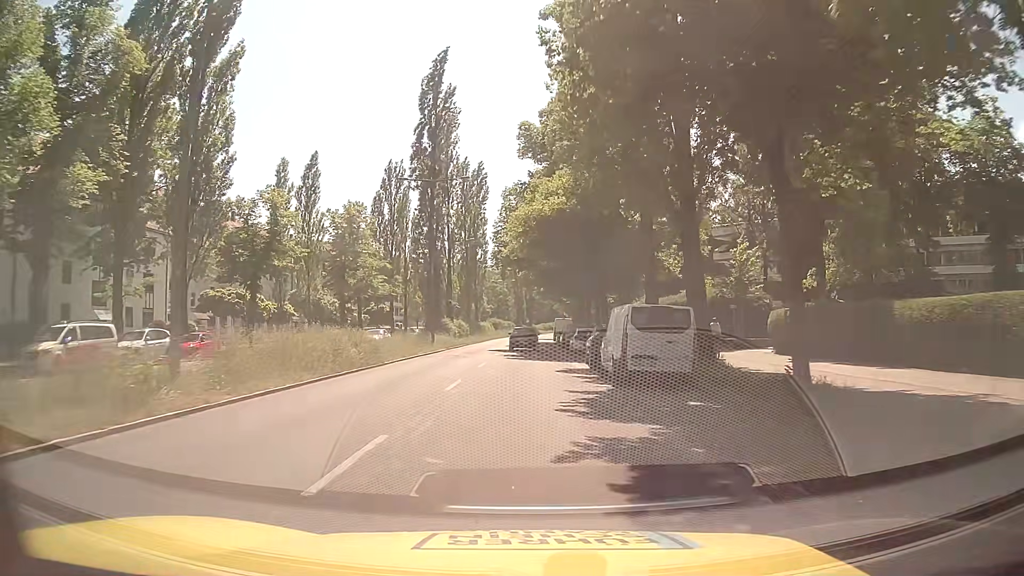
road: secondary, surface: asphalt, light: Day
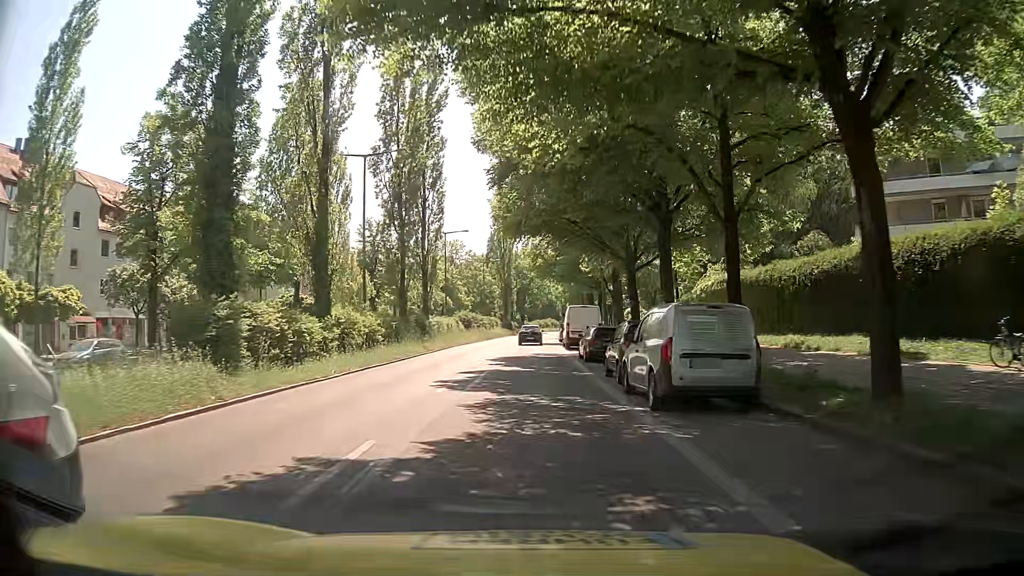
(0.0, +36.5) m; 0°
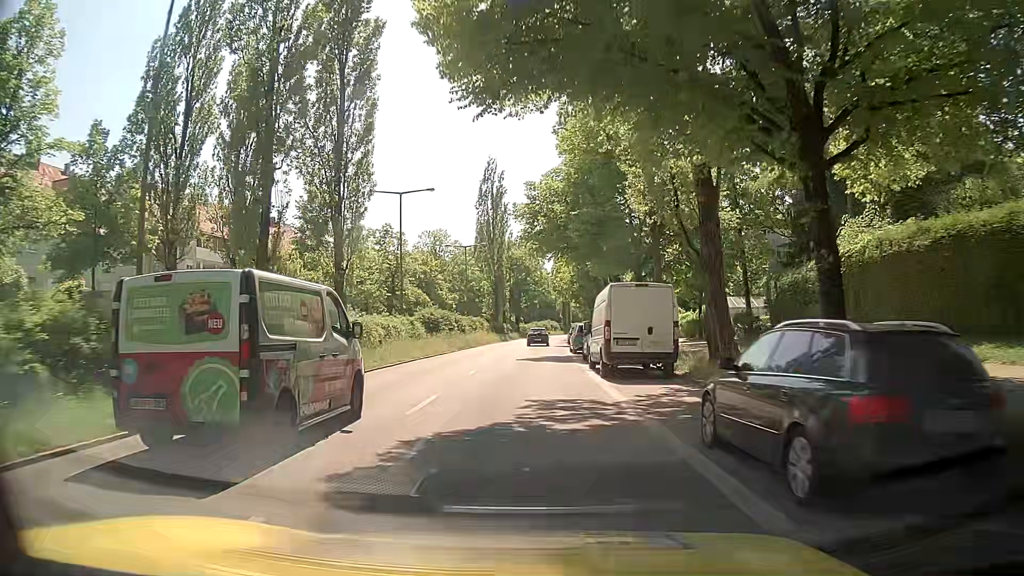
(+0.3, +21.4) m; +1°
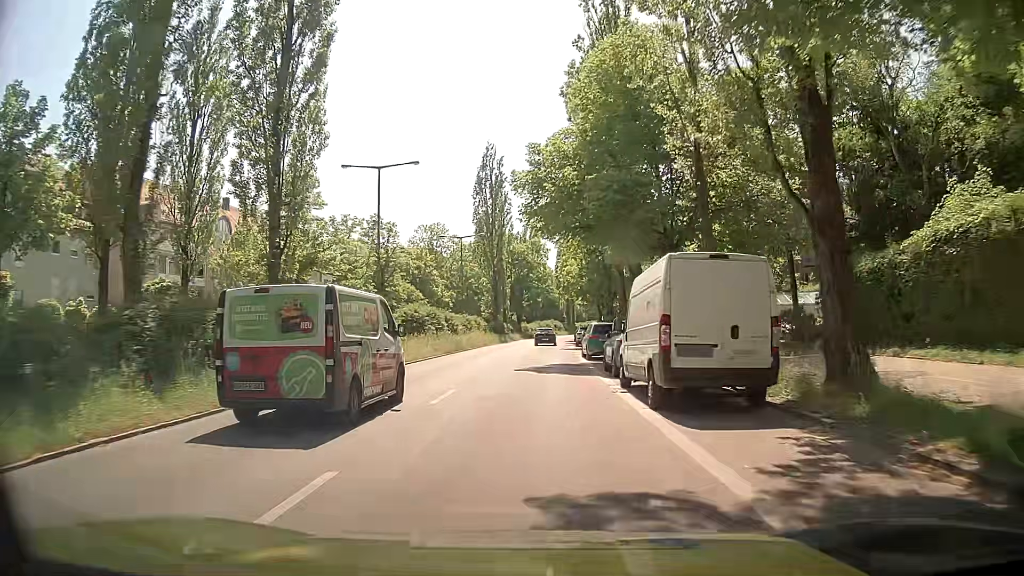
(0.0, +7.4) m; 0°
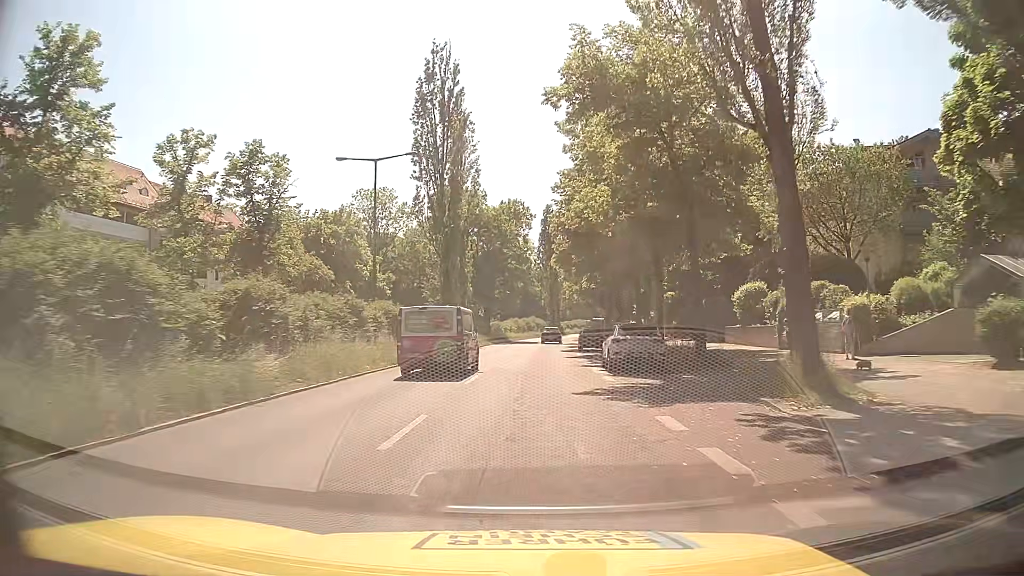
(+0.4, +31.0) m; +2°
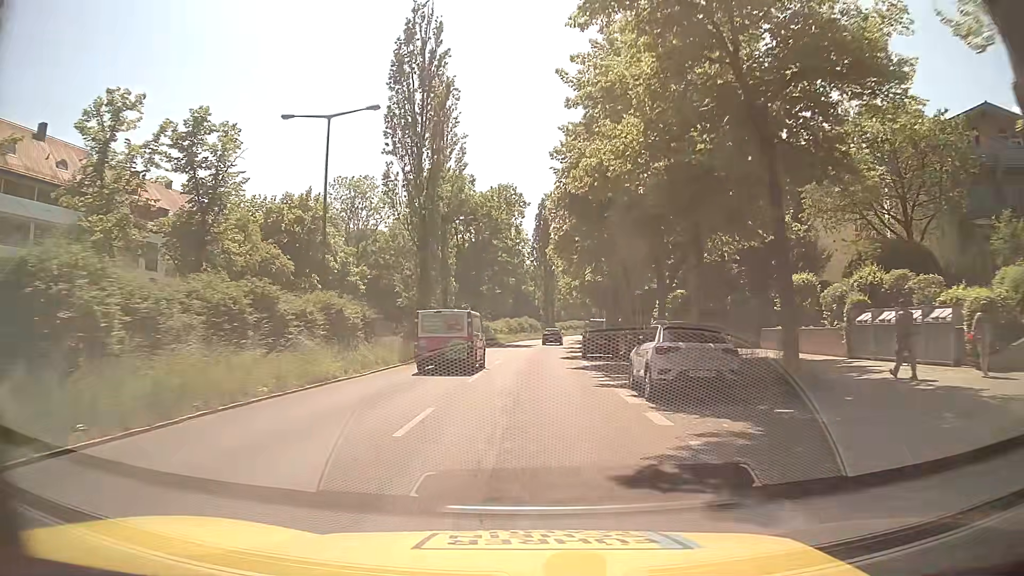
(+0.1, +8.0) m; +1°
